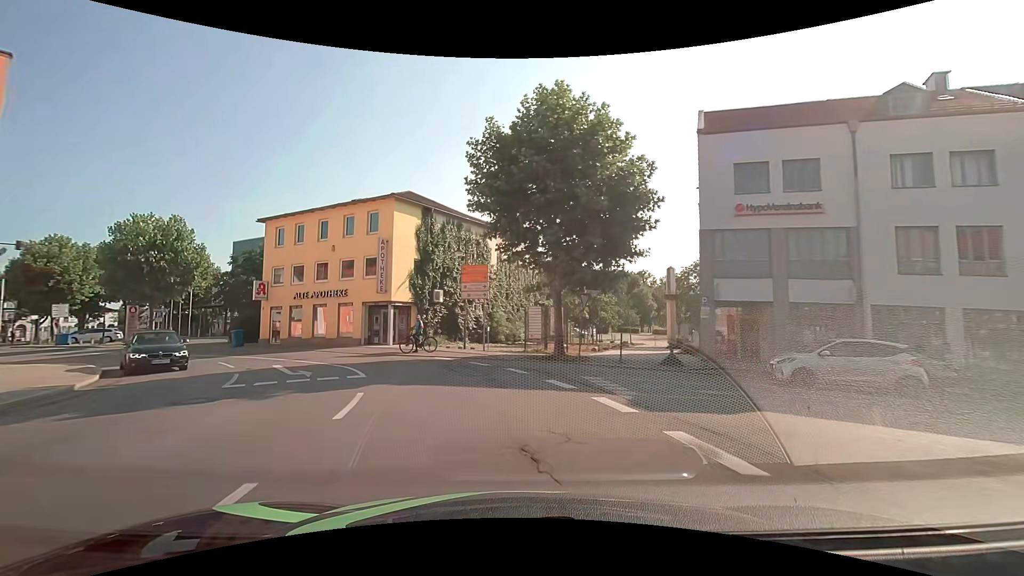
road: secondary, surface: asphalt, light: Day
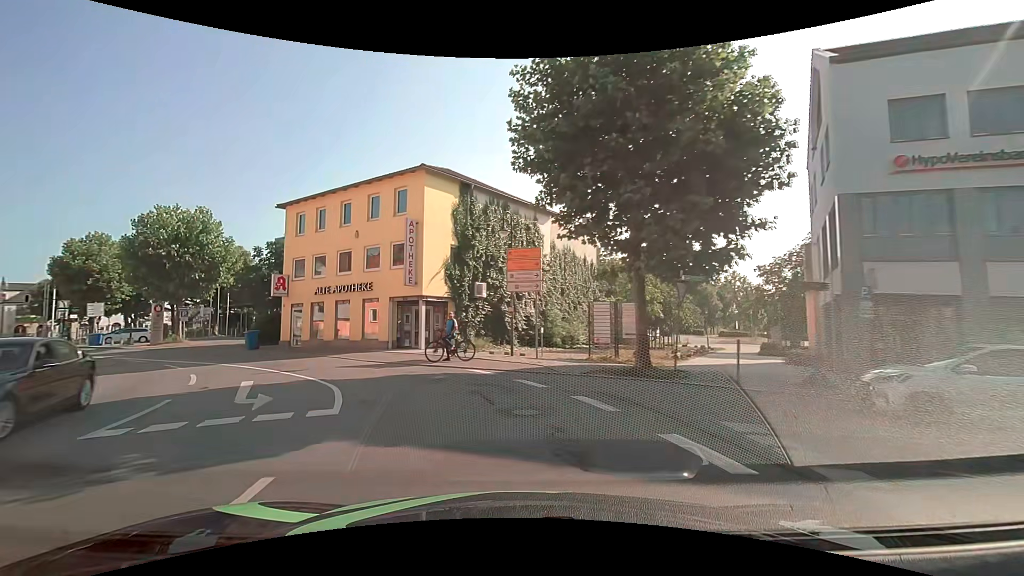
(-0.3, +5.7) m; -6°
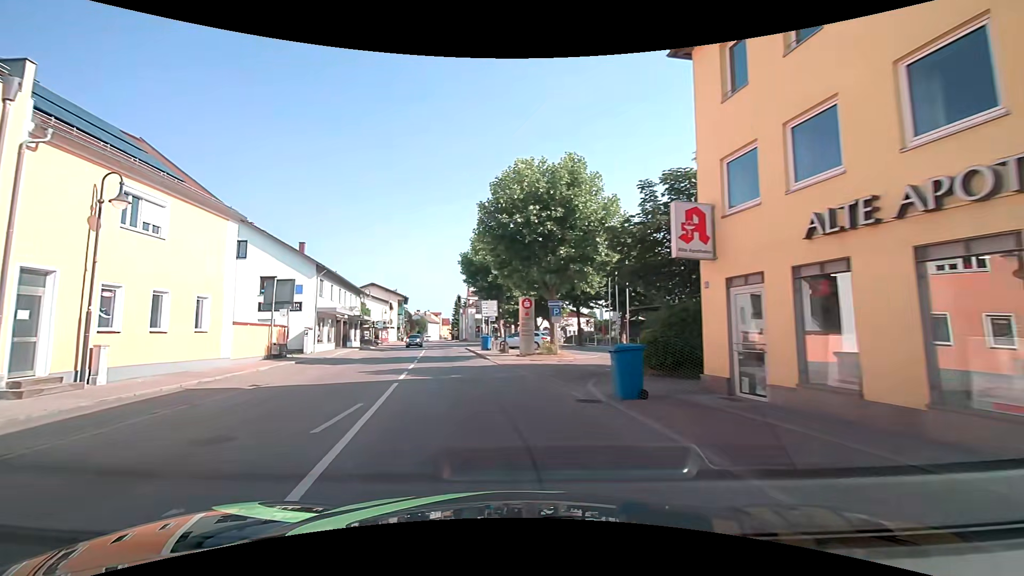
(-7.8, +19.2) m; -46°
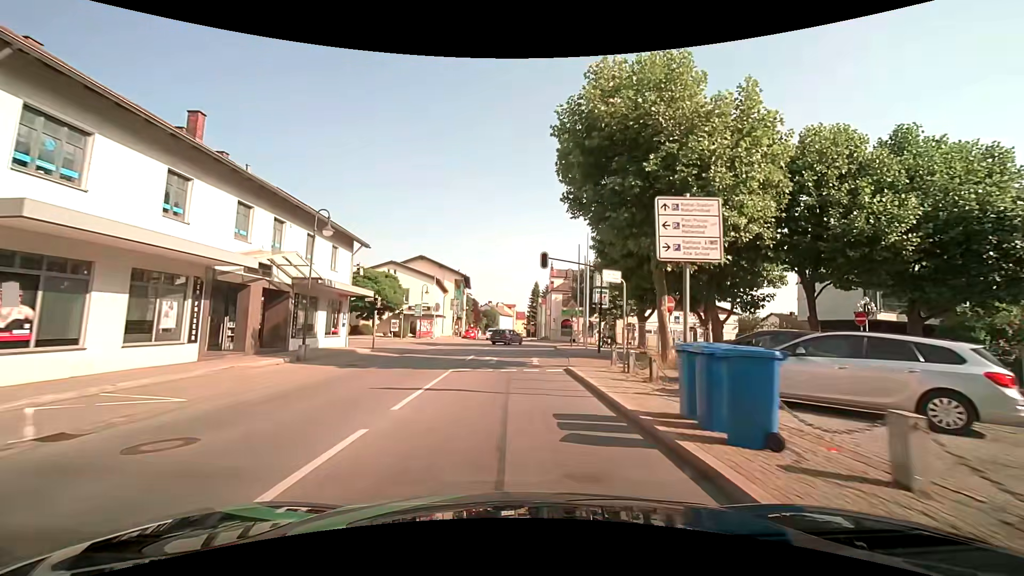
(-3.4, +30.5) m; -7°
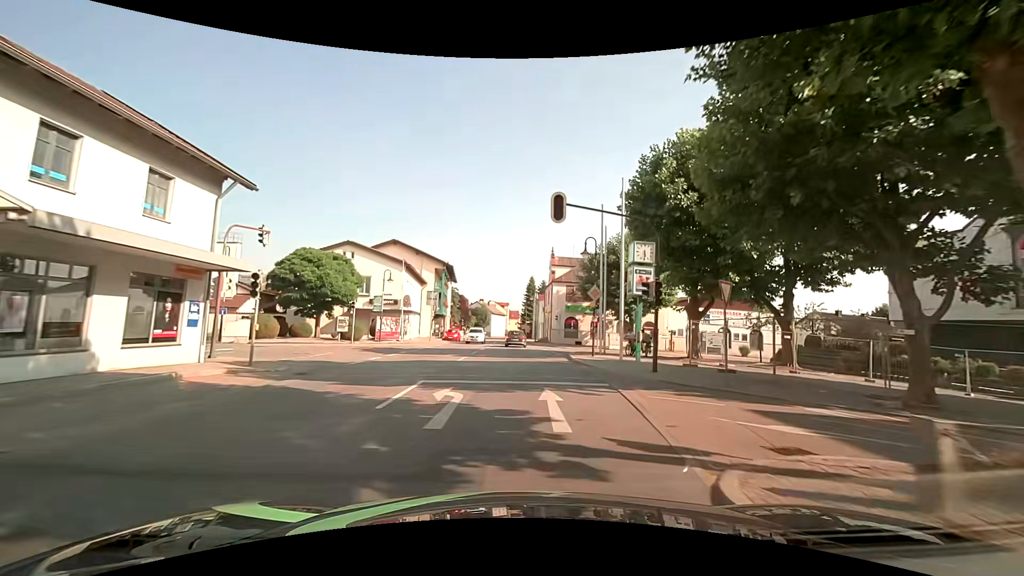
(-0.1, +13.2) m; +1°
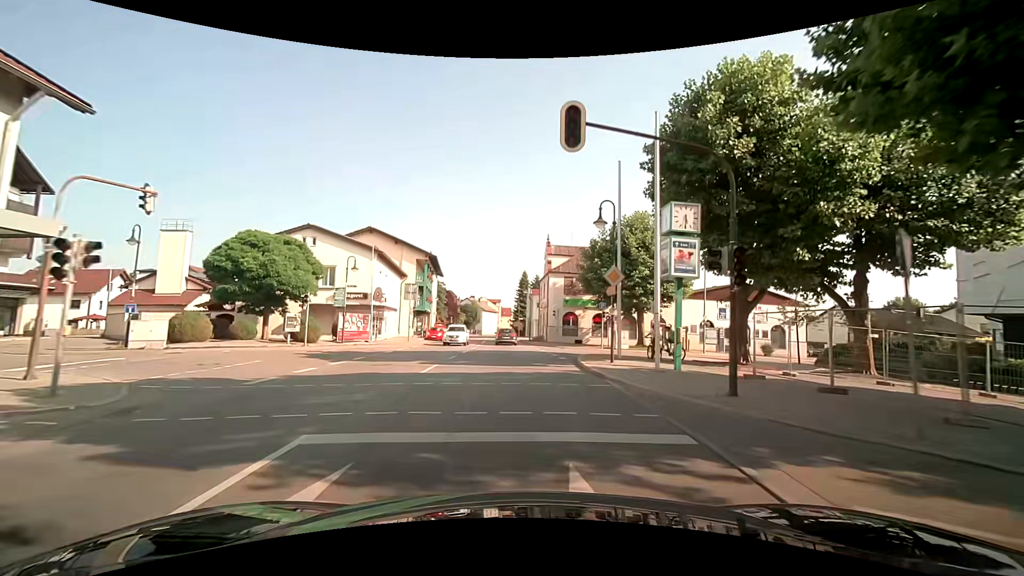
(0.0, +6.7) m; +1°
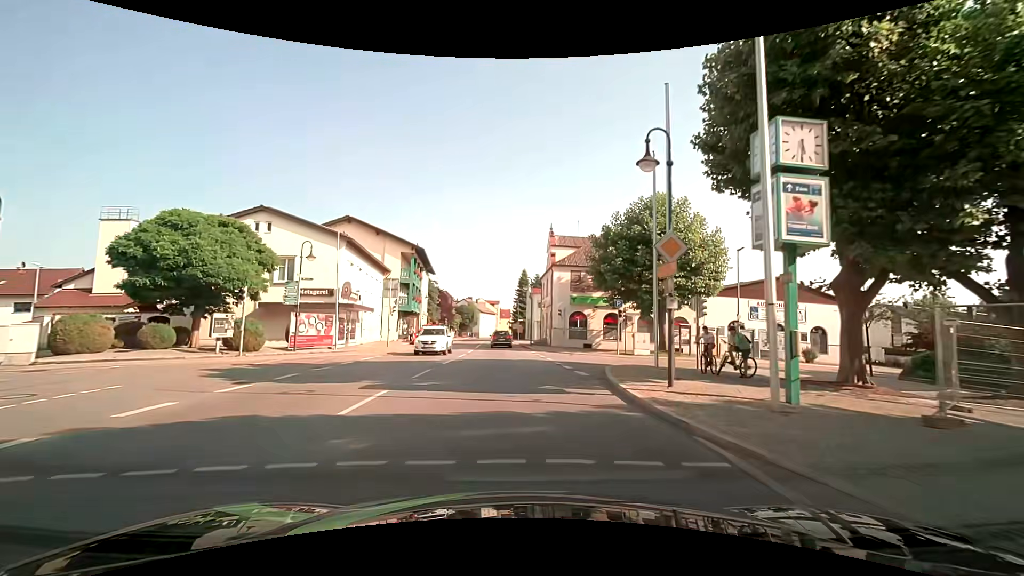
(0.0, +6.9) m; 0°
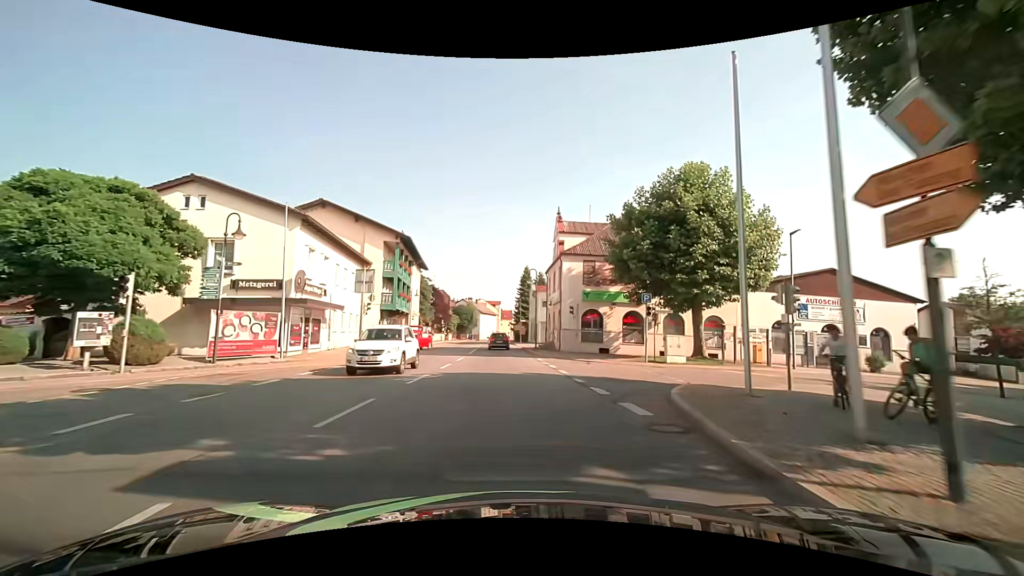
(0.0, +7.0) m; 0°
(0, +10) (0, +20) (-1, +30) (-1, +40) (-2, +50) (-2, +60) (-3, +70) (-3, +80) (-3, +90) (-3, +100) m
